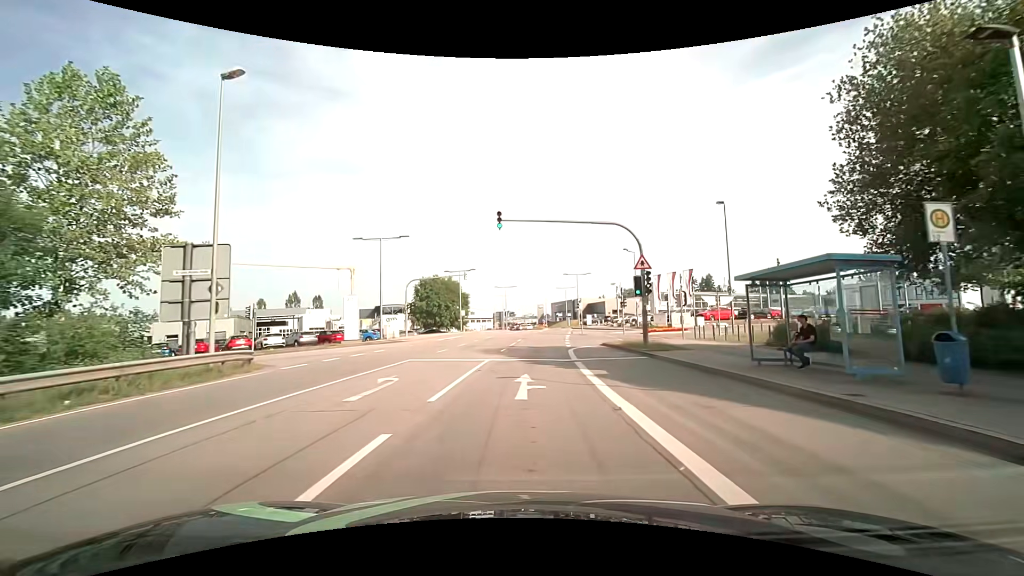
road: secondary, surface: asphalt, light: Day
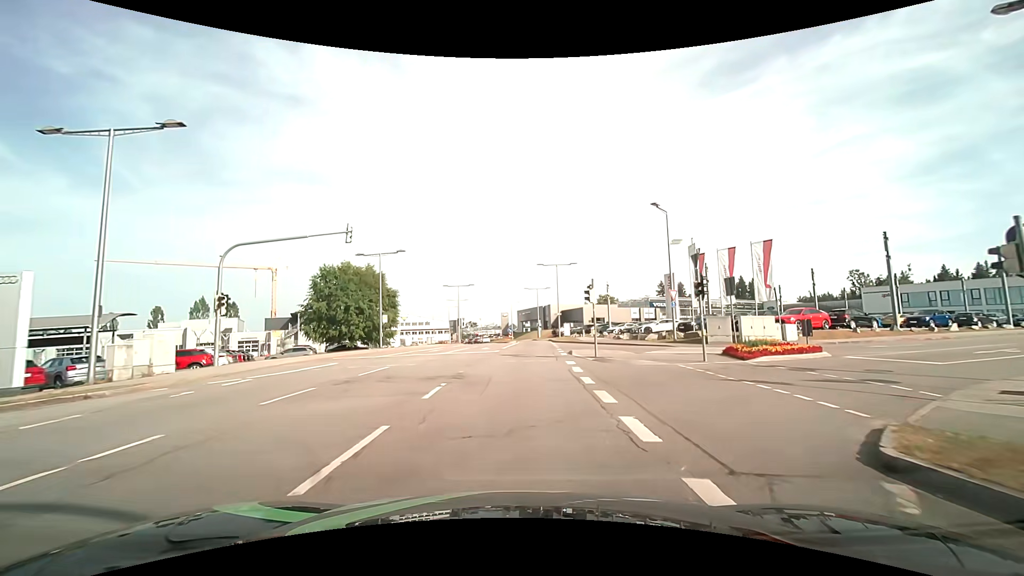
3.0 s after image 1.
(+1.0, +25.7) m; +4°
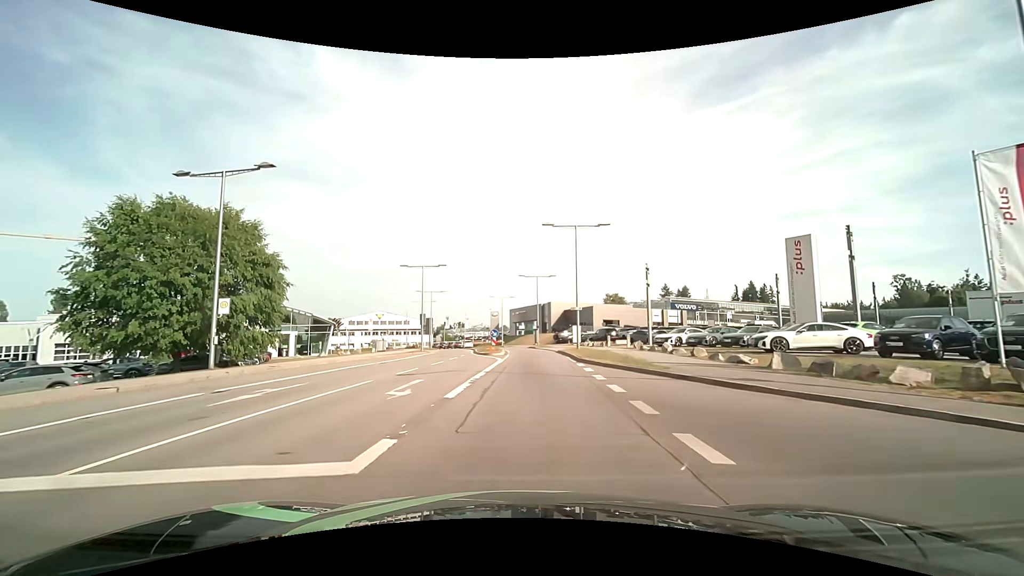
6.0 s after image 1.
(+0.4, +24.9) m; +1°
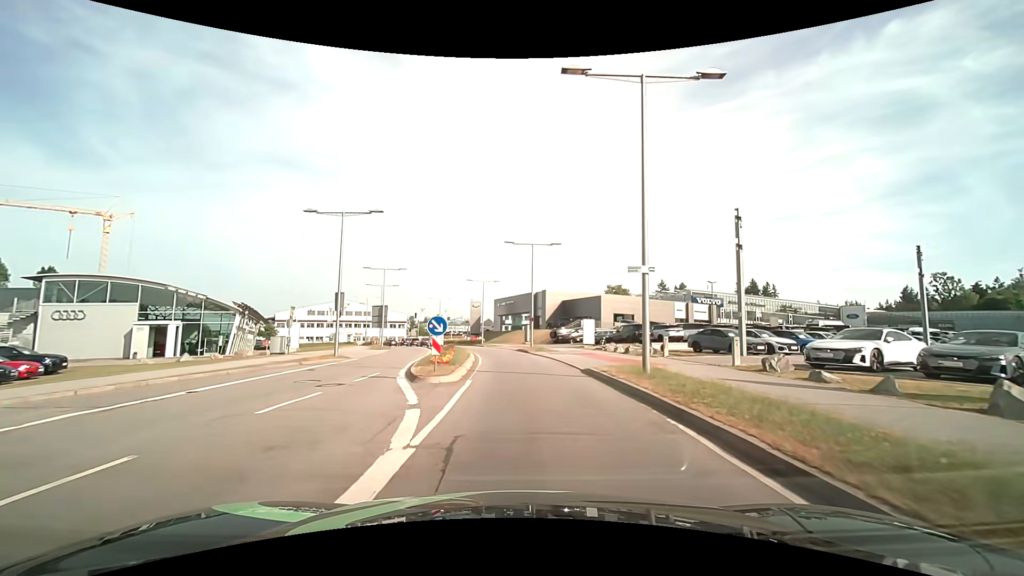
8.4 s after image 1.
(+0.2, +21.5) m; +1°
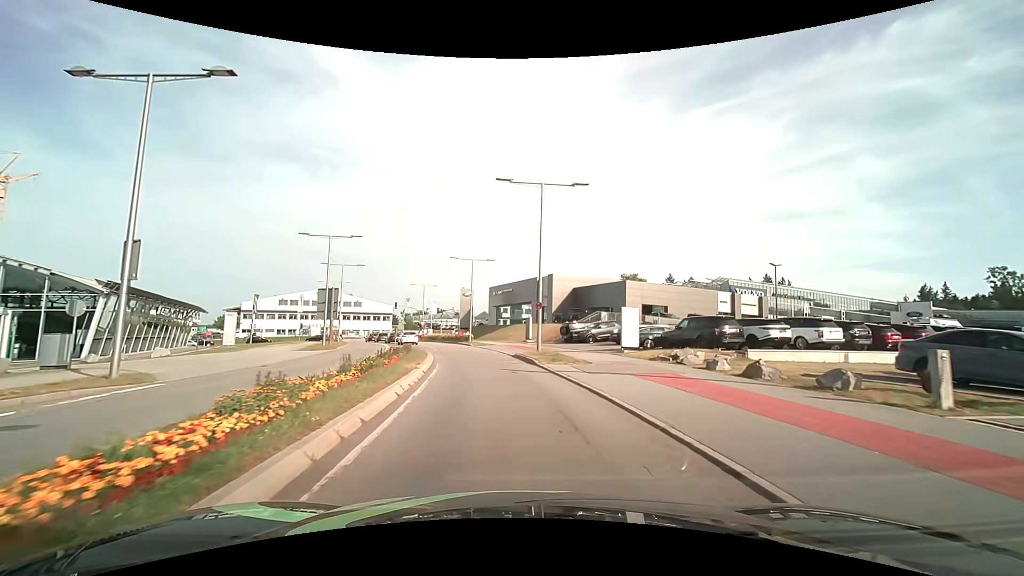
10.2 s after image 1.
(+0.1, +16.6) m; 0°
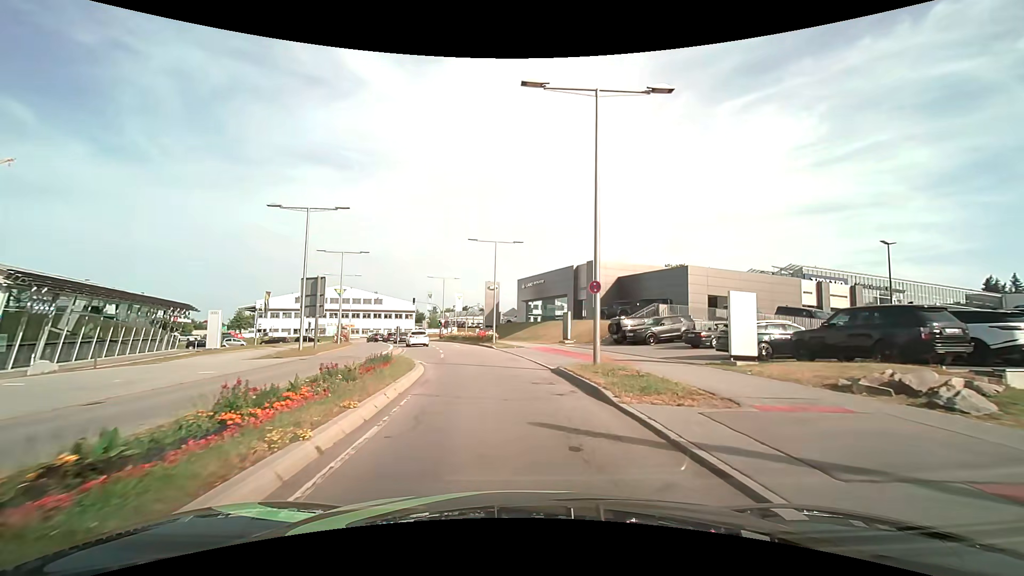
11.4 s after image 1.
(-0.3, +10.0) m; -4°
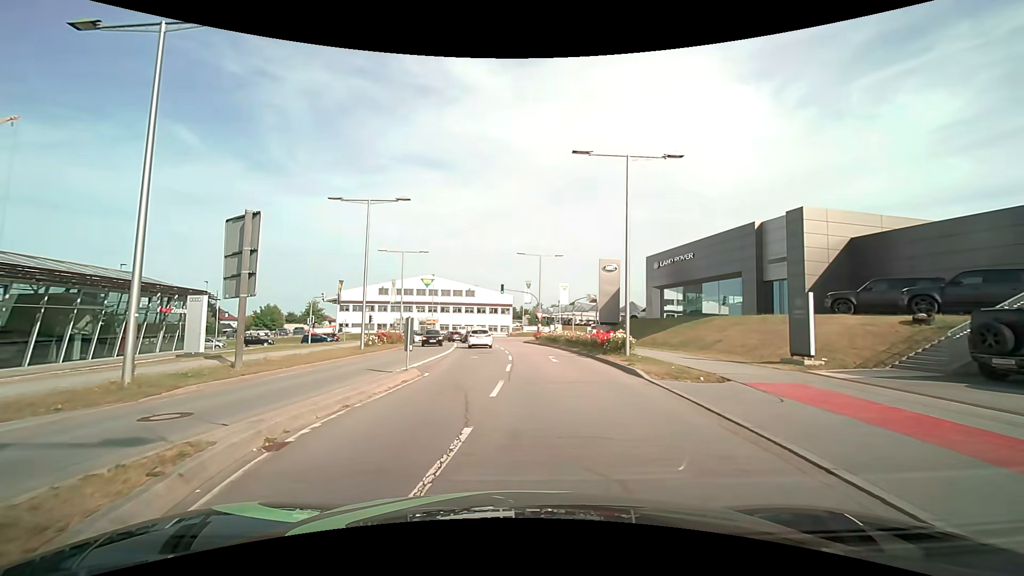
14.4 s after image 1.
(-1.6, +20.8) m; -12°
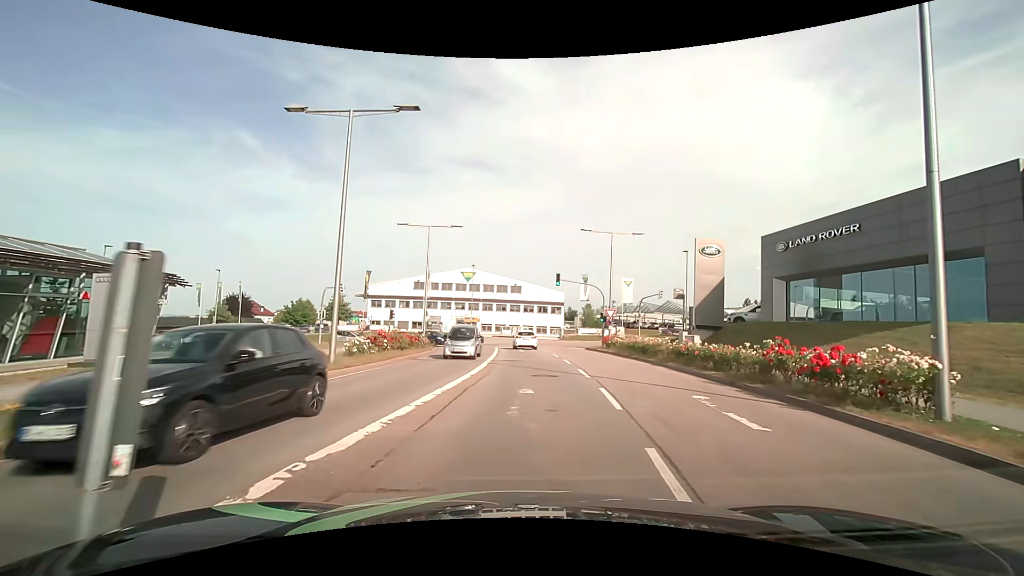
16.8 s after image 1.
(-1.1, +12.8) m; -5°
(0, +10) (+1, +20) (+1, +30) (0, +40) (-1, +50) (-5, +59) (-13, +65) (-22, +66) (-32, +66) (-42, +65) m
